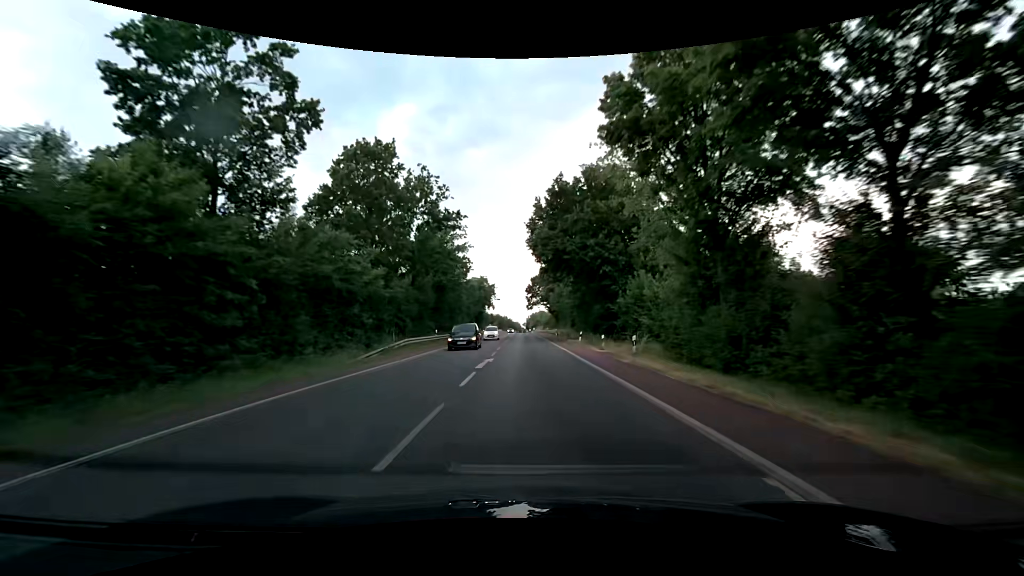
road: secondary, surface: asphalt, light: Day
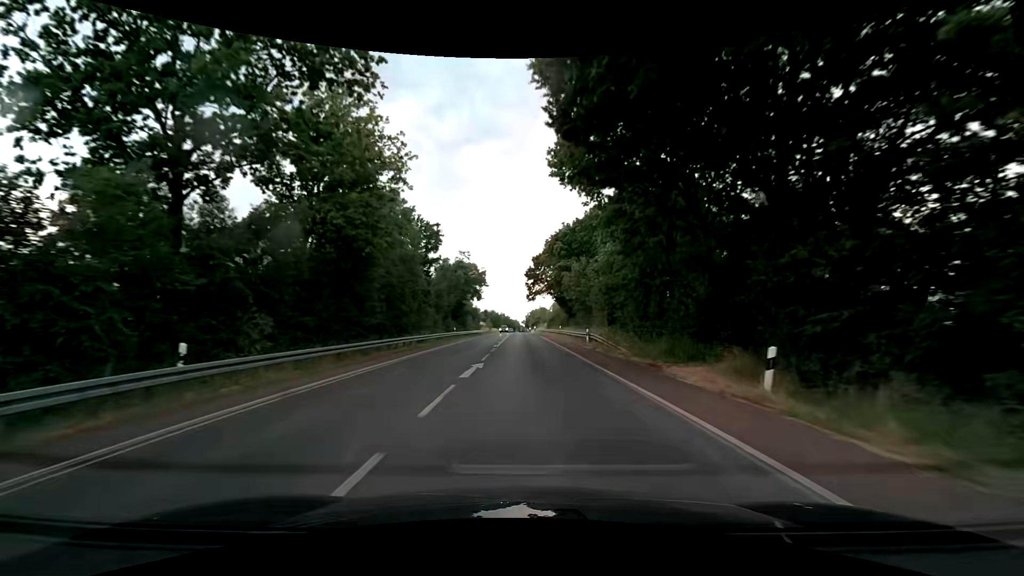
(-0.7, +33.5) m; -1°
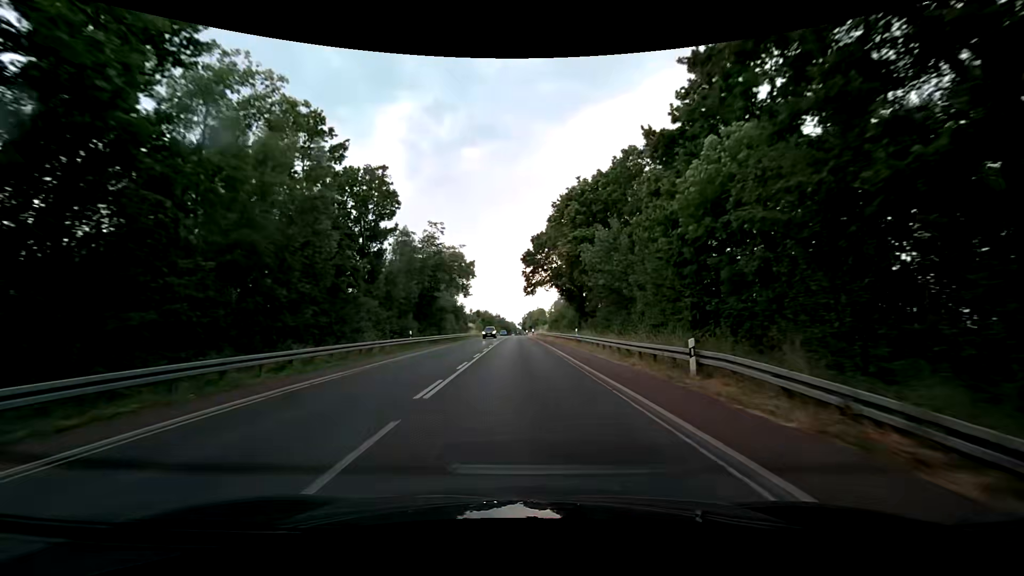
(0.0, +21.9) m; +1°
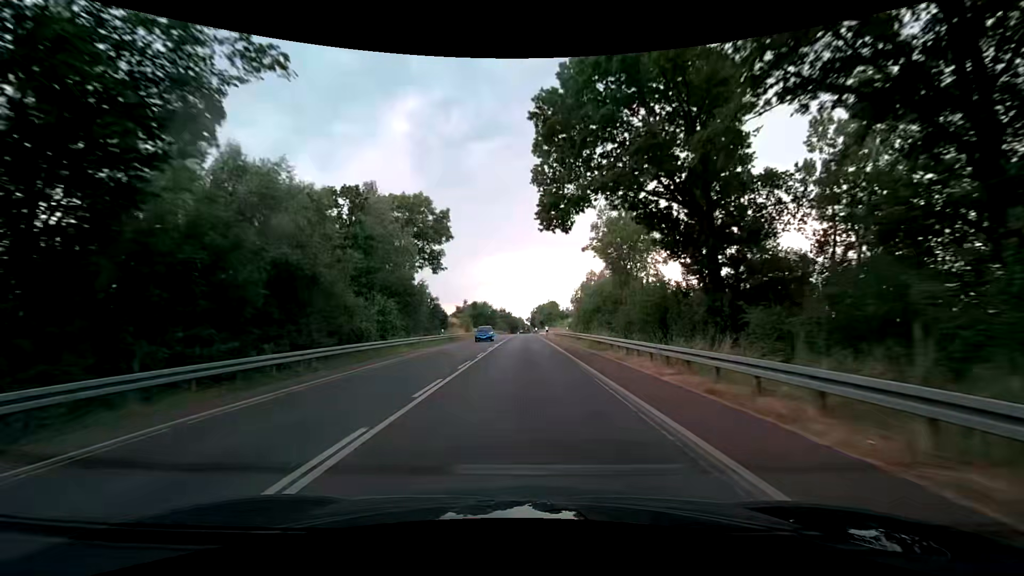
(-0.5, +43.6) m; -1°
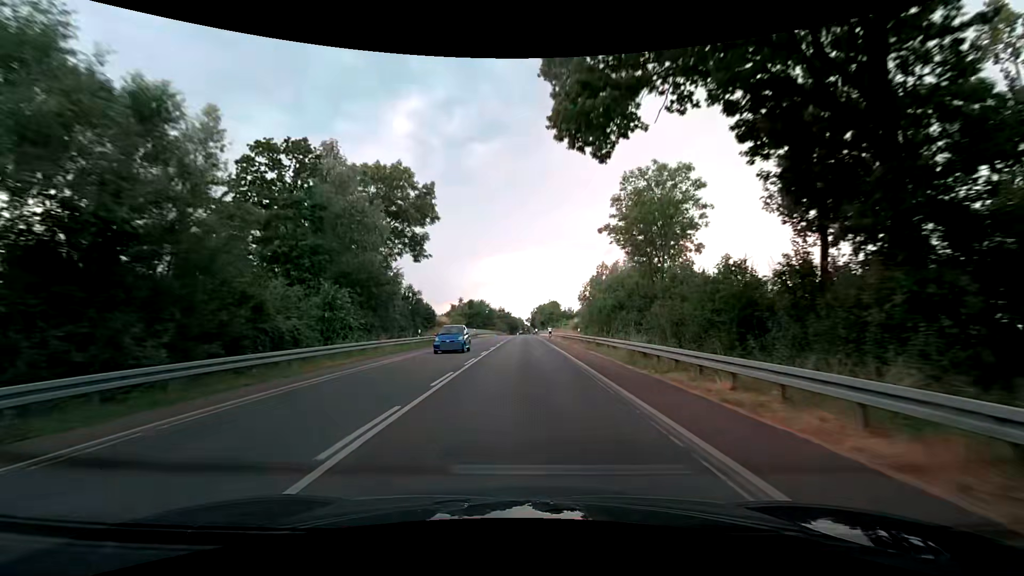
(-0.1, +10.9) m; 0°
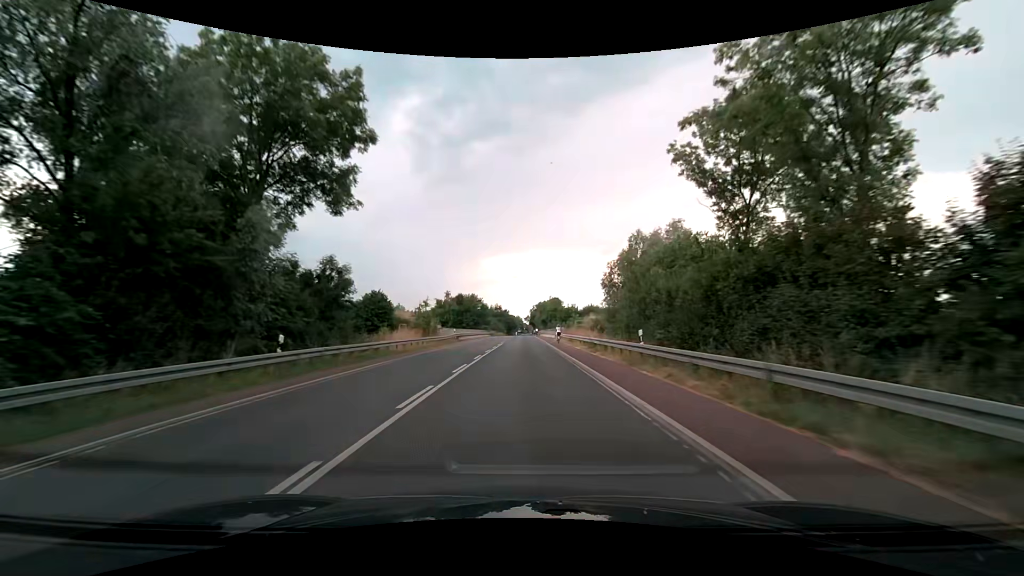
(0.0, +21.8) m; 0°
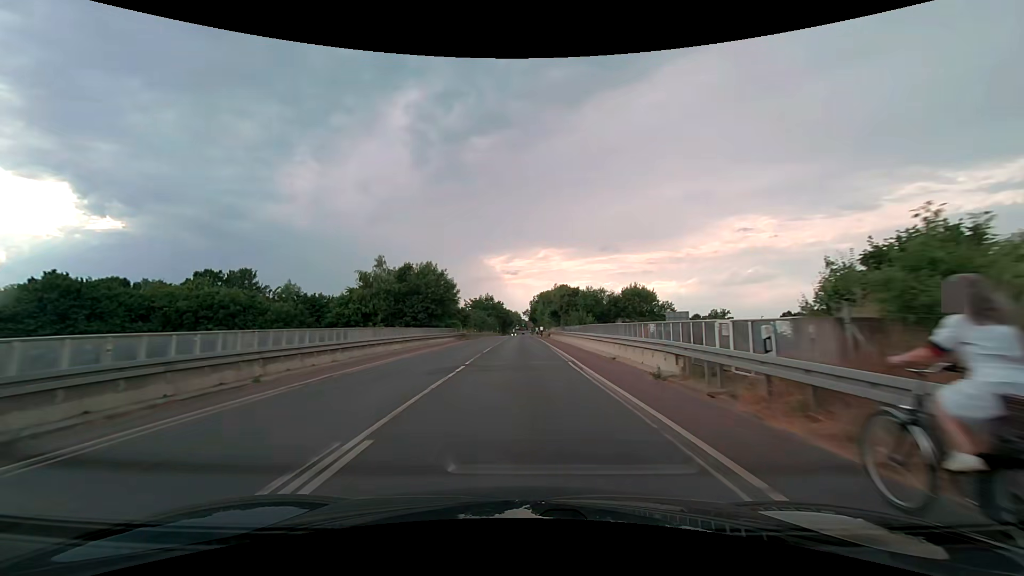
(-0.1, +54.8) m; 0°
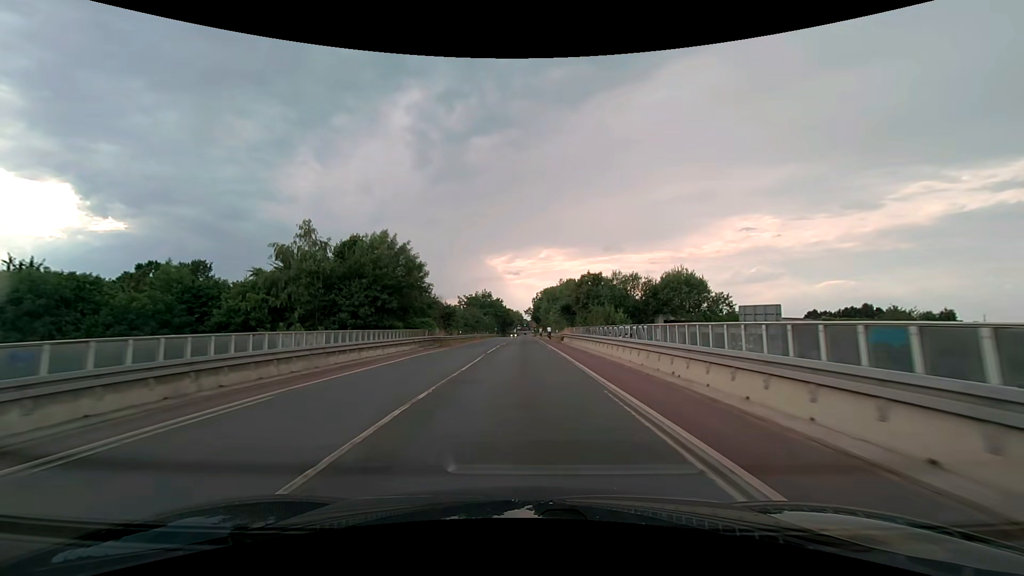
(-0.1, +22.0) m; 0°
(0, +10) (0, +20) (0, +30) (0, +40) (0, +50) (0, +60) (0, +70) (0, +80) (0, +90) (0, +100) m
